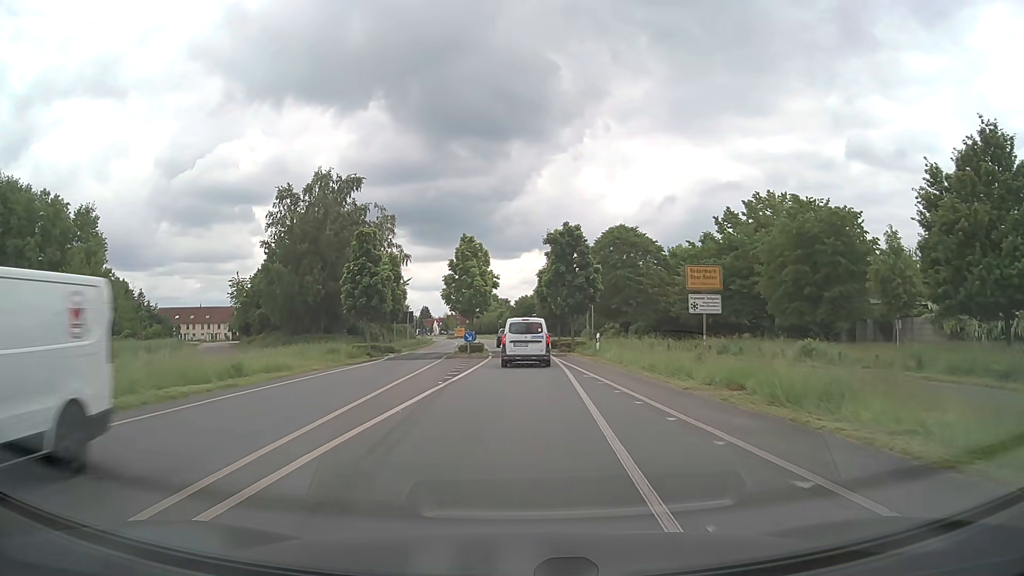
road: tertiary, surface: asphalt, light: Day
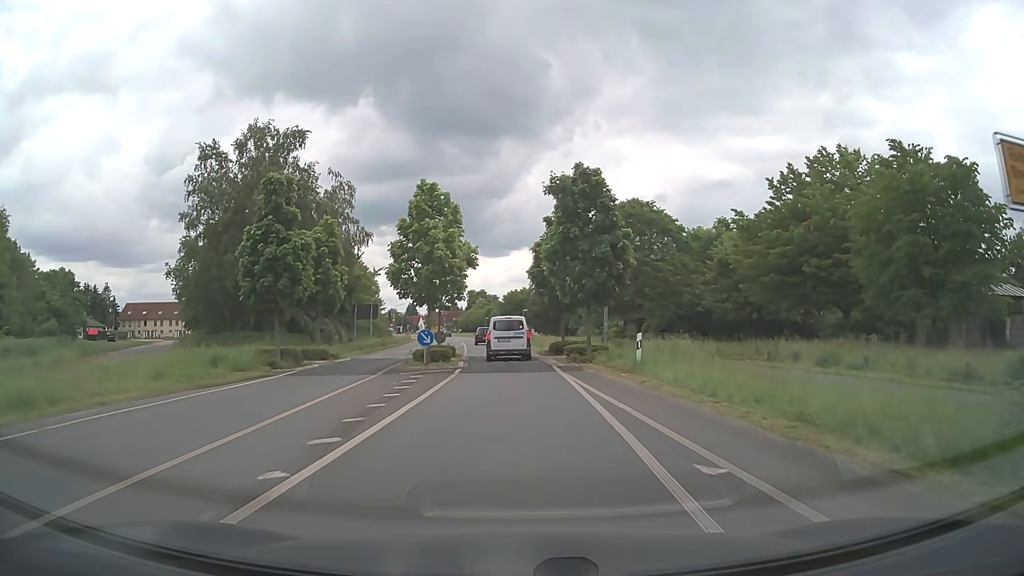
(+0.1, +13.8) m; +1°
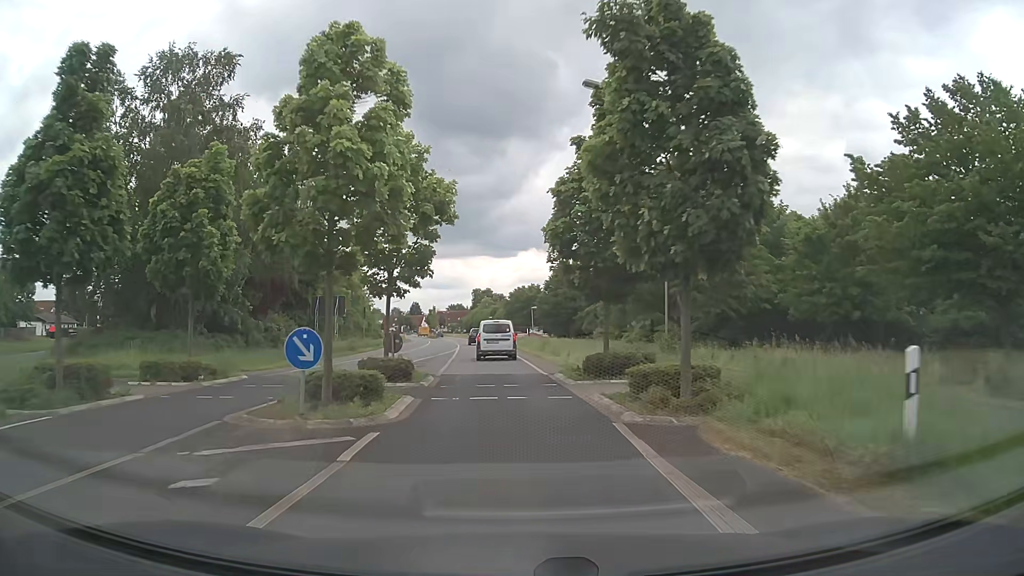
(0.0, +13.9) m; 0°
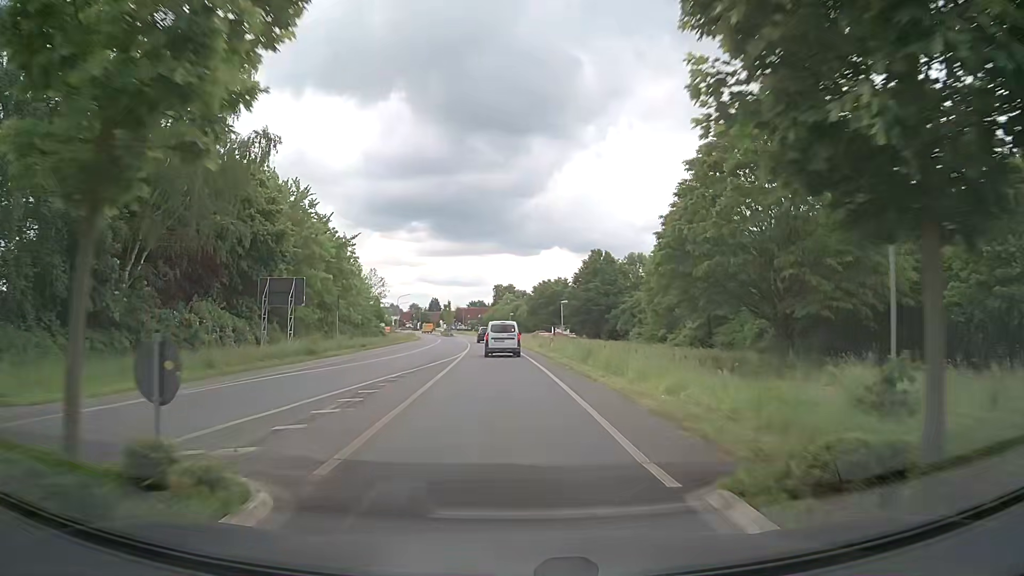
(-0.3, +14.1) m; -2°
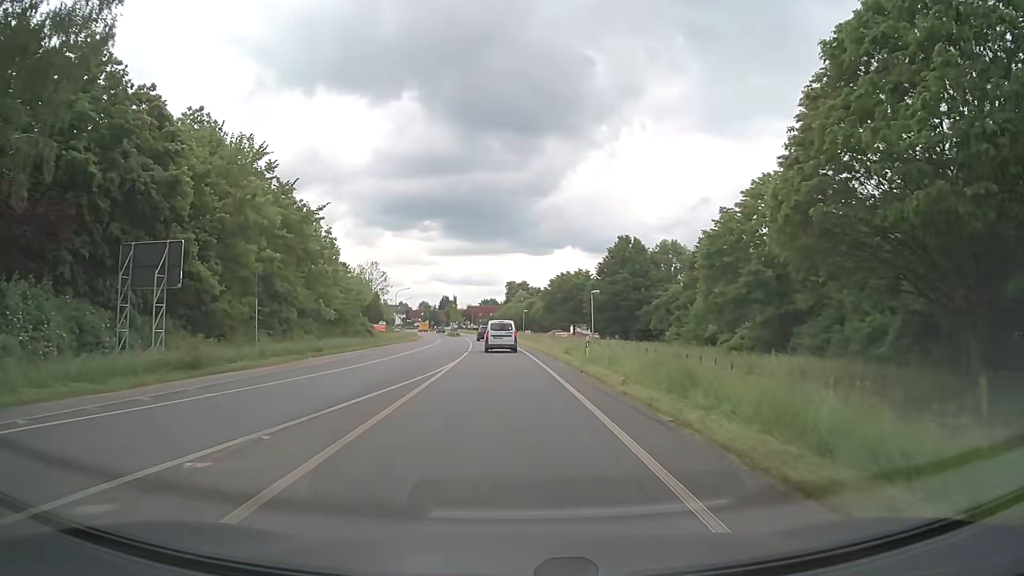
(-0.2, +14.4) m; -1°
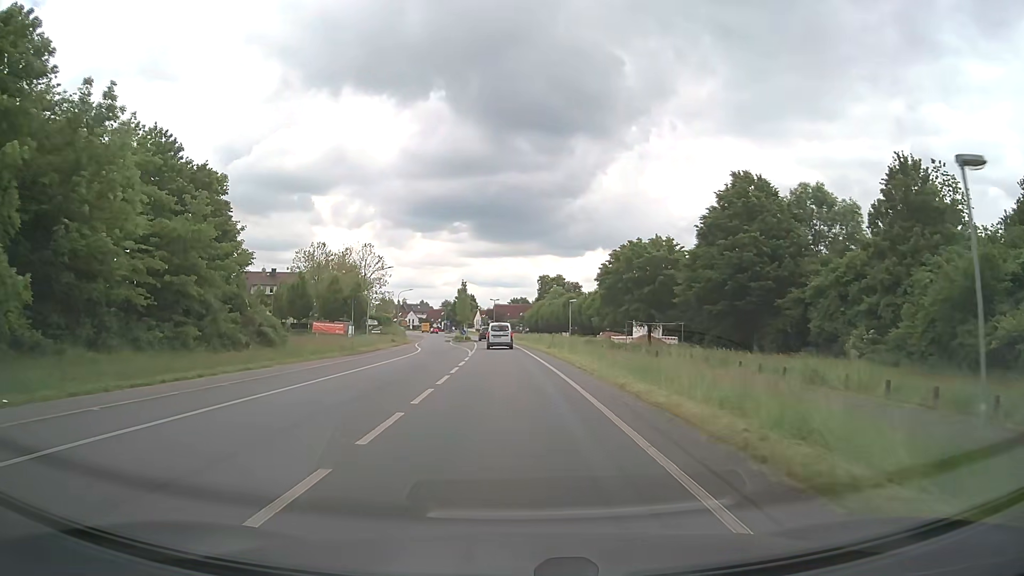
(-0.9, +37.5) m; -3°
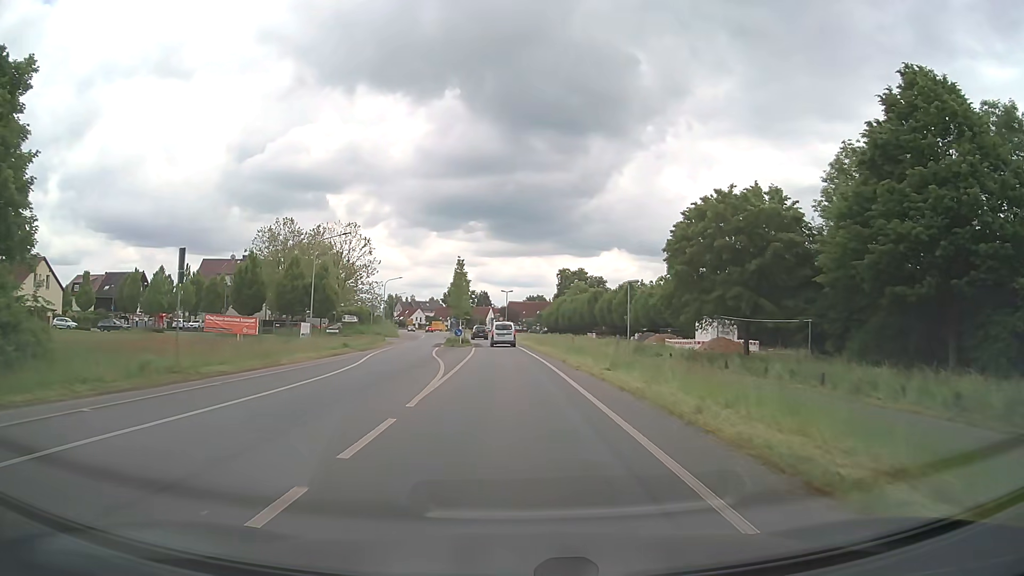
(-0.3, +23.4) m; -1°
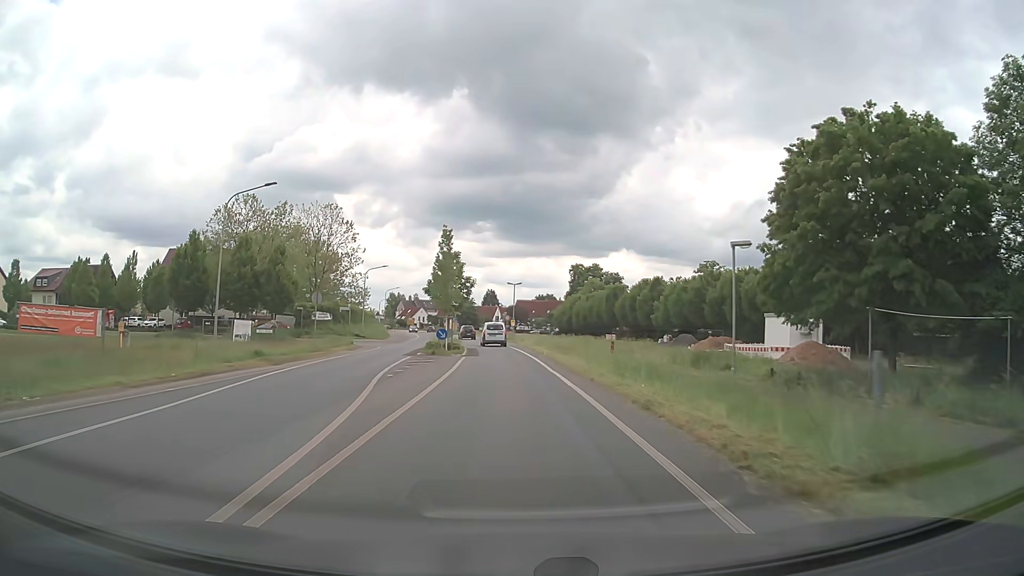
(-0.1, +15.9) m; -1°
(0, +10) (0, +20) (0, +30) (-1, +40) (-2, +50) (-2, +60) (-4, +70) (-5, +80) (-7, +90) (-8, +99) m
